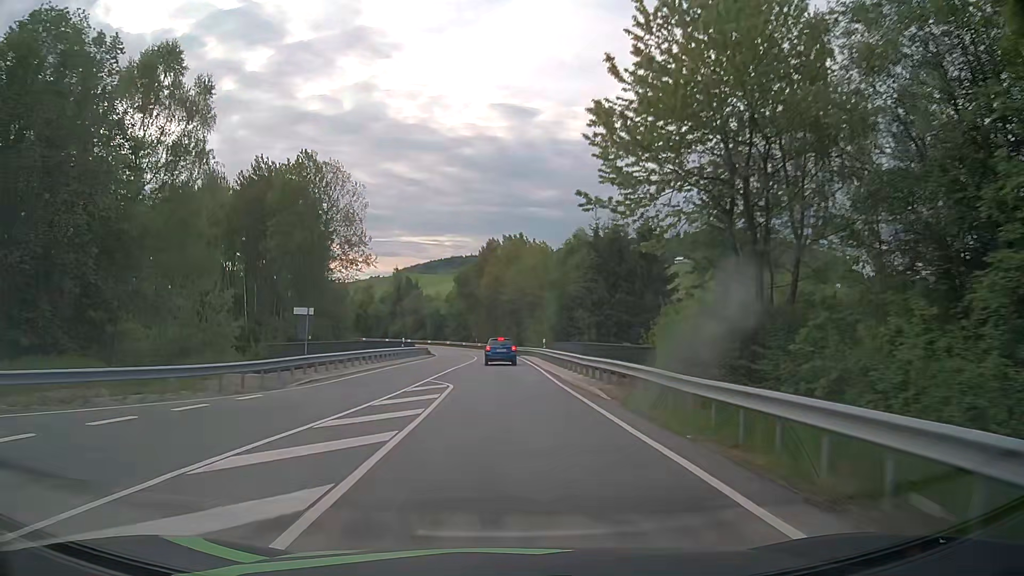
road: secondary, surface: asphalt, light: Day
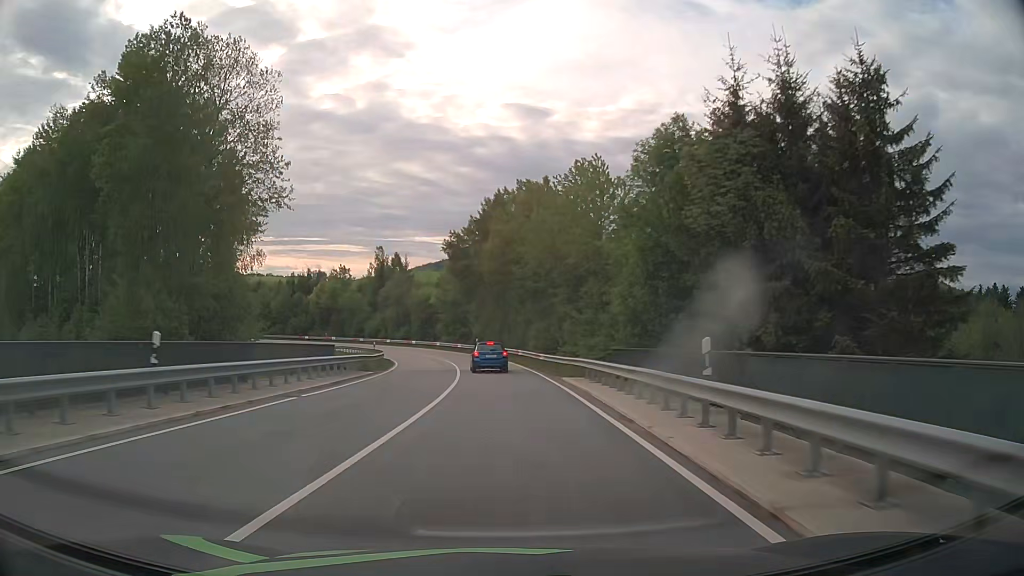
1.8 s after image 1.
(-0.1, +33.7) m; -1°
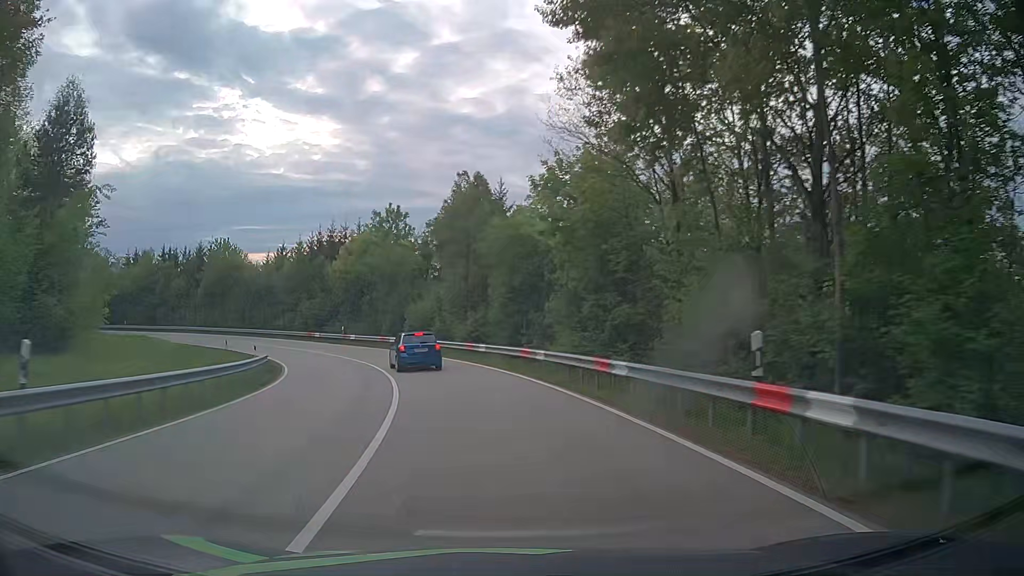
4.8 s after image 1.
(-3.5, +52.9) m; -11°
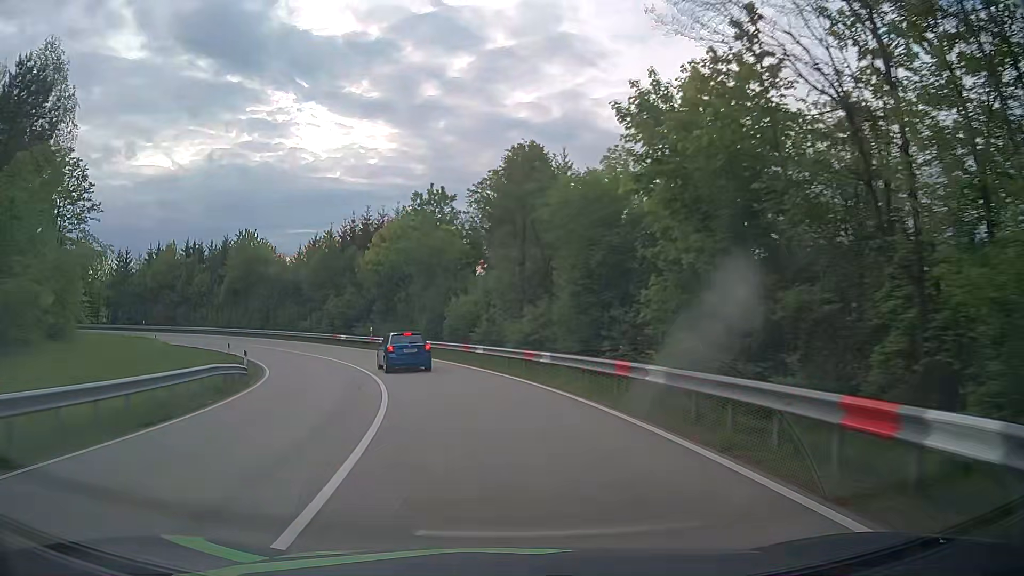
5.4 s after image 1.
(-0.5, +9.9) m; -5°
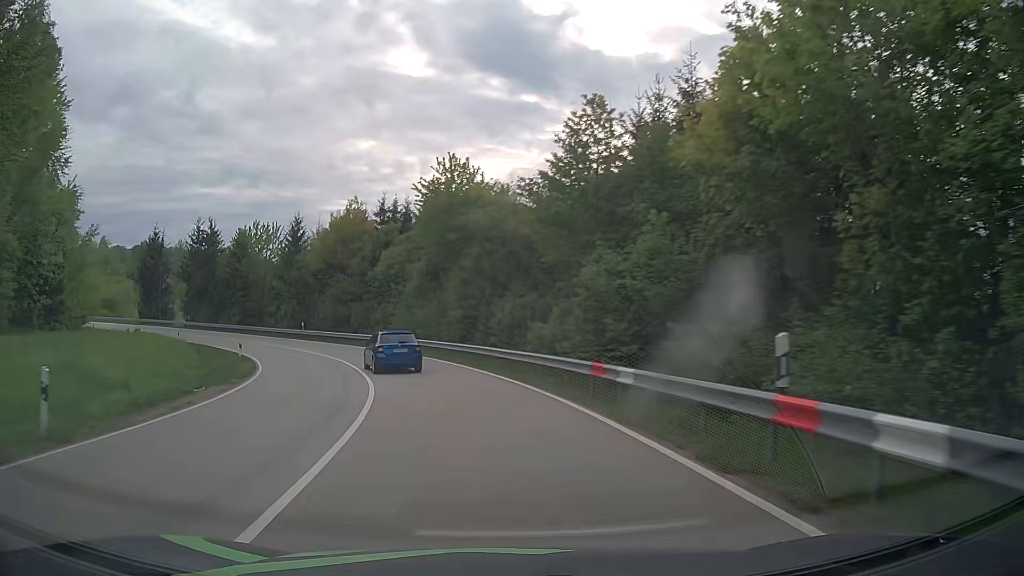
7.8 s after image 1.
(-7.7, +36.7) m; -25°
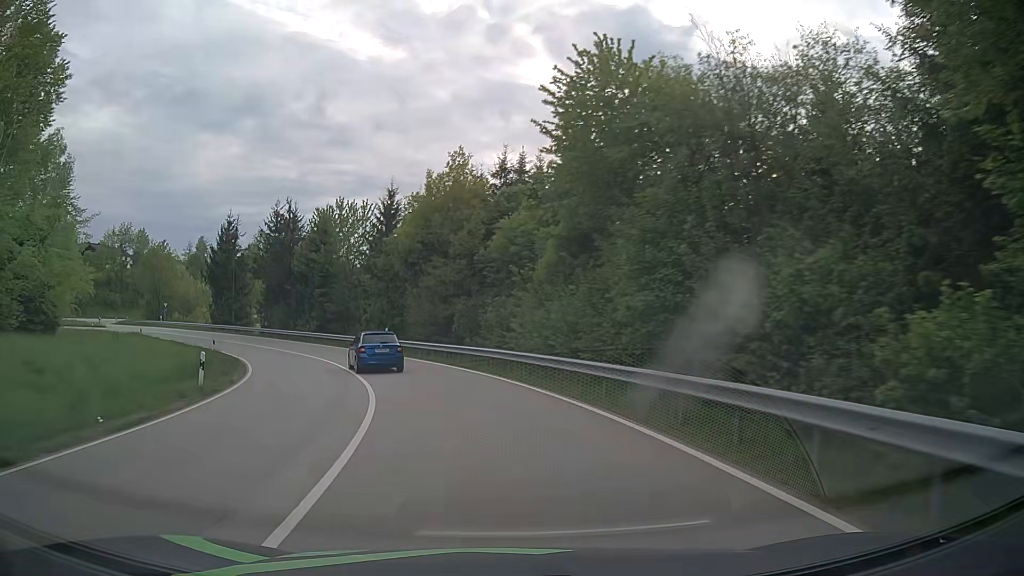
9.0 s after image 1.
(-2.0, +17.8) m; -13°
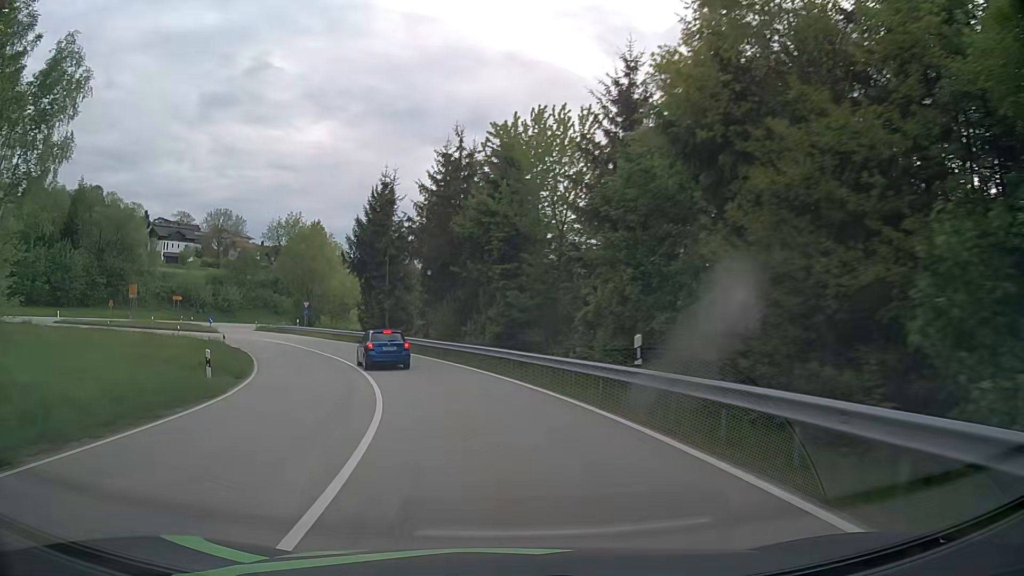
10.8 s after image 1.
(-4.2, +25.9) m; -19°
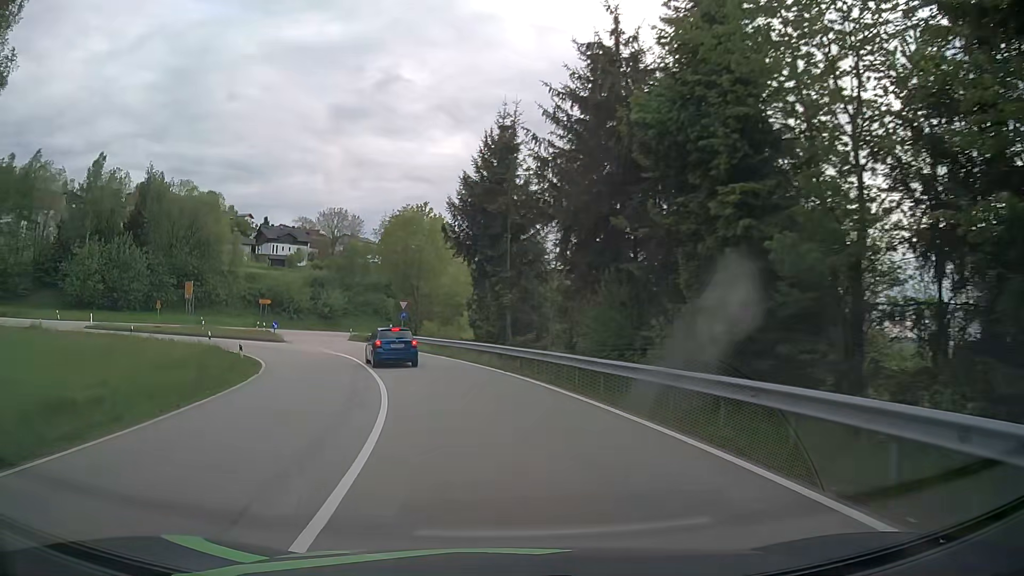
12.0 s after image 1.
(-1.8, +16.8) m; -12°
(-1, +10) (-2, +20) (-5, +29) (-8, +39) (-12, +48) (-16, +57) (-18, +67) (-17, +77) (-12, +85) (-6, +93) m
